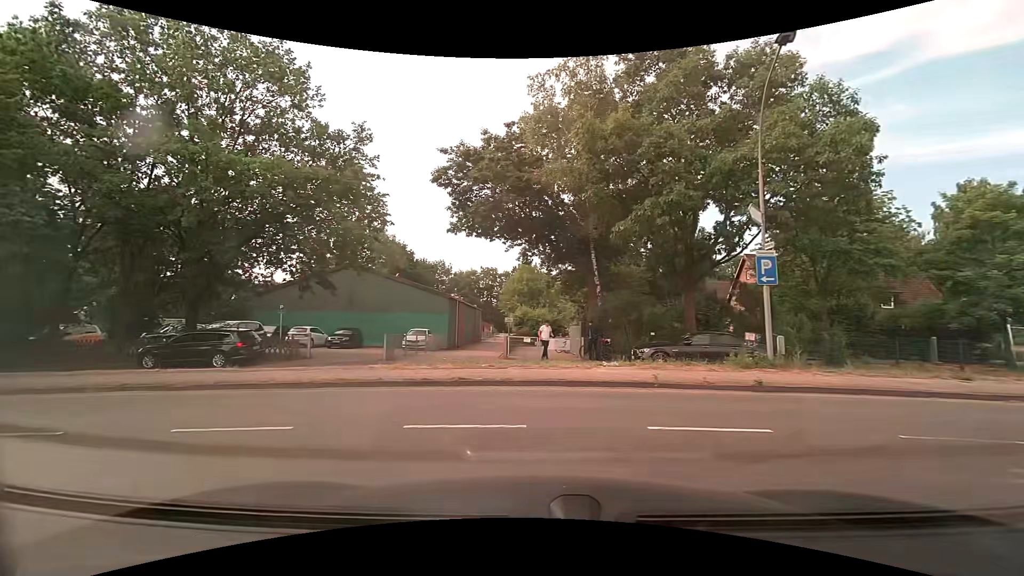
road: residential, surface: asphalt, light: Day
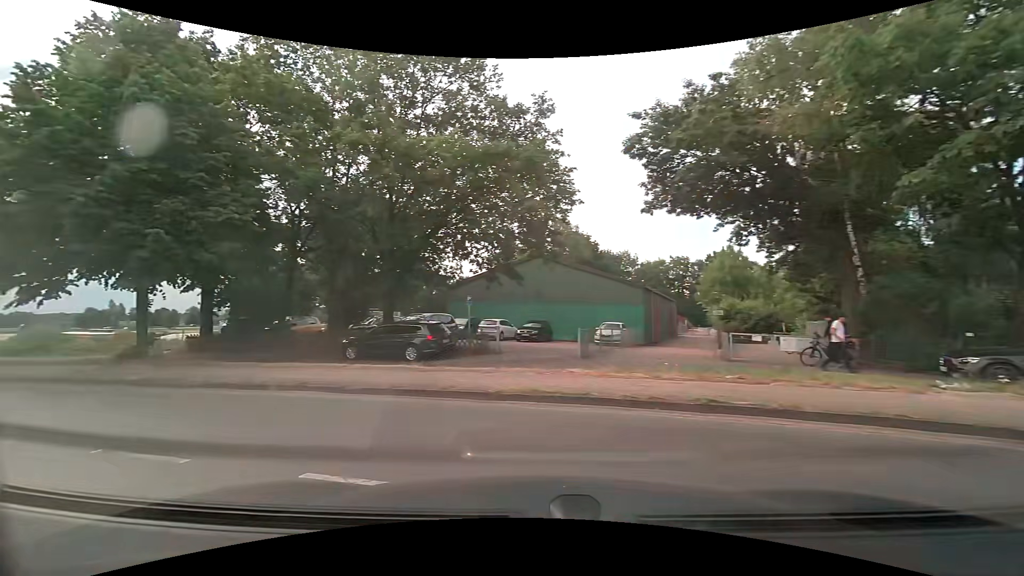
(-0.6, +3.3) m; -22°
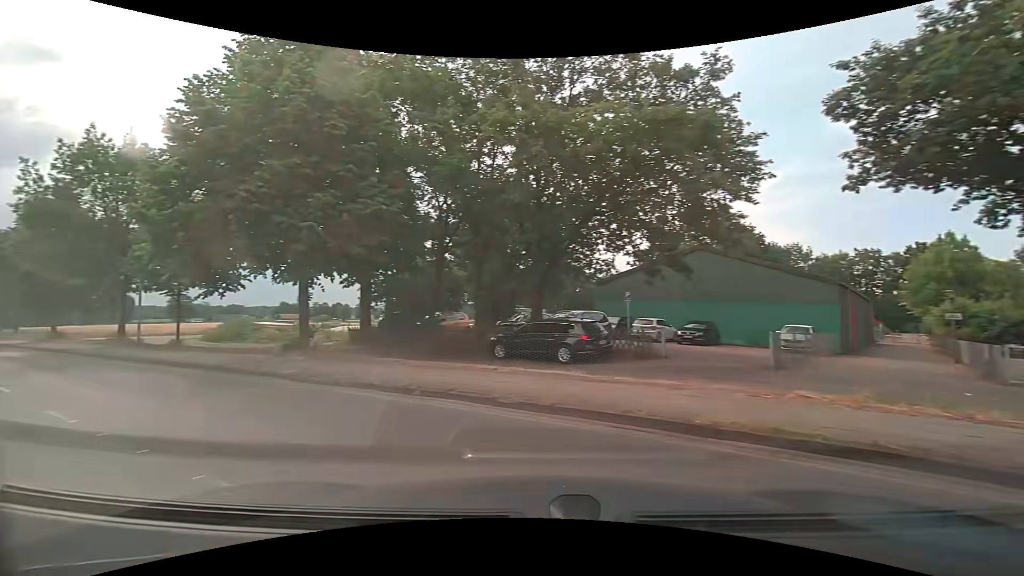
(-0.3, +2.3) m; -15°
(-5, +9) (-12, +15) (-20, +21) (-28, +27) (-36, +33) (-44, +39) (-52, +45) (-60, +51) (-69, +57) (-77, +63) m
